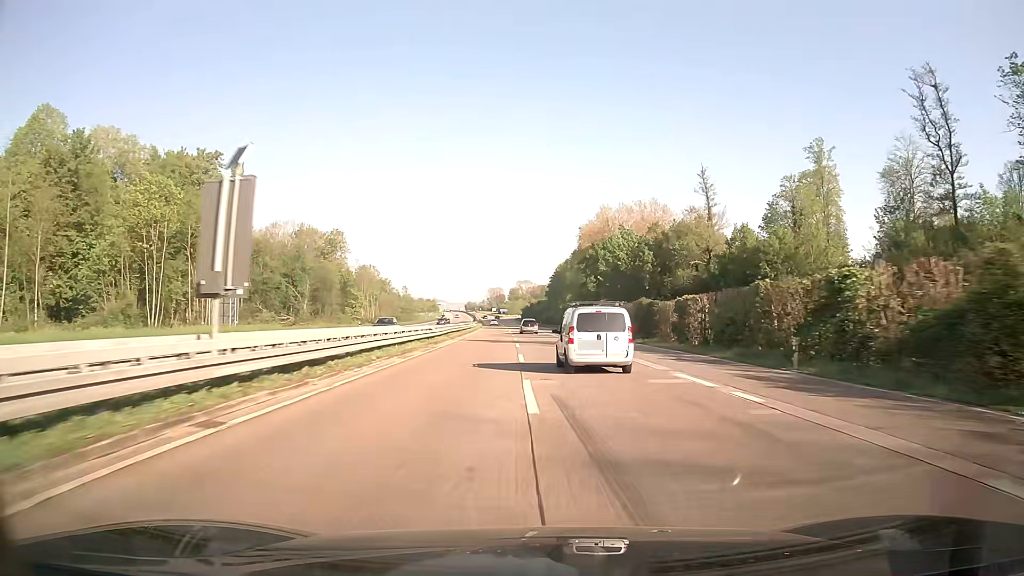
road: trunk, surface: asphalt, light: Day
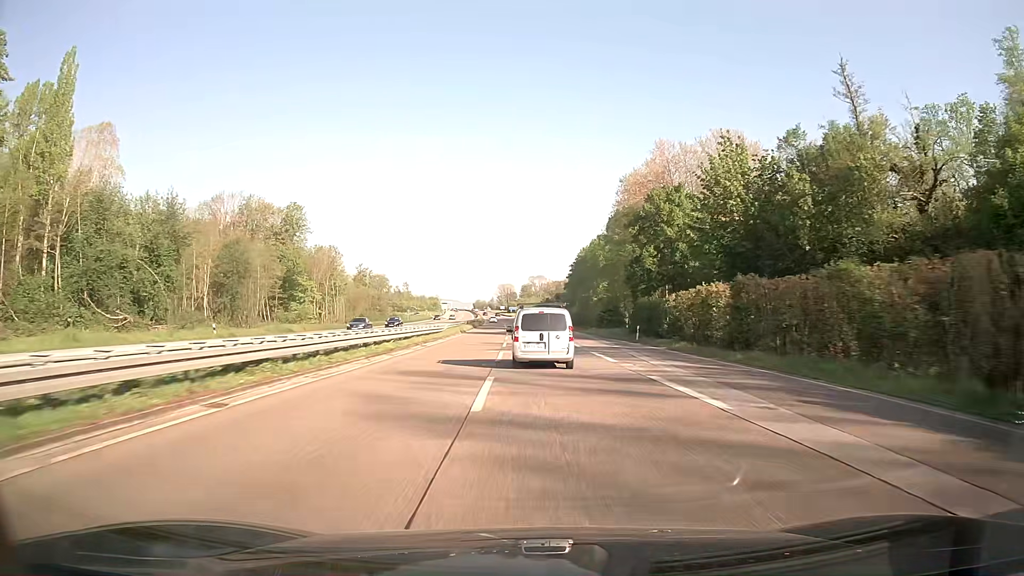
(-0.5, +48.5) m; -1°
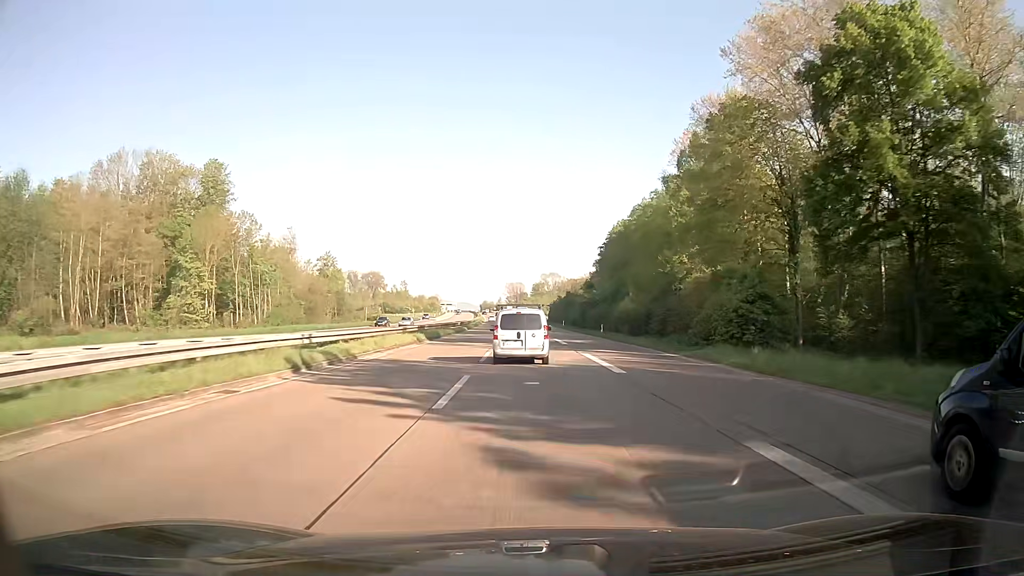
(-0.6, +48.5) m; -1°
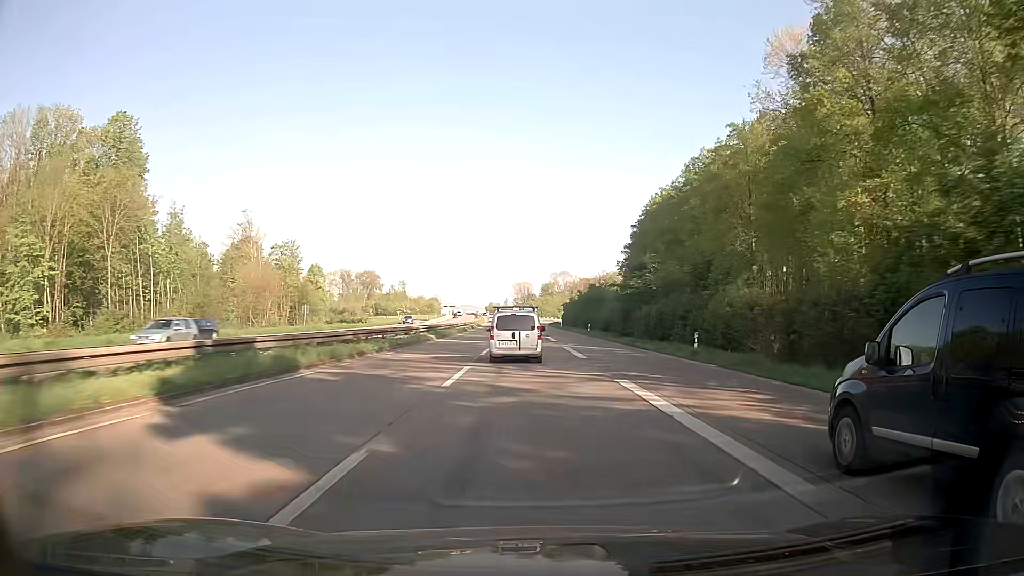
(-0.2, +32.4) m; -1°
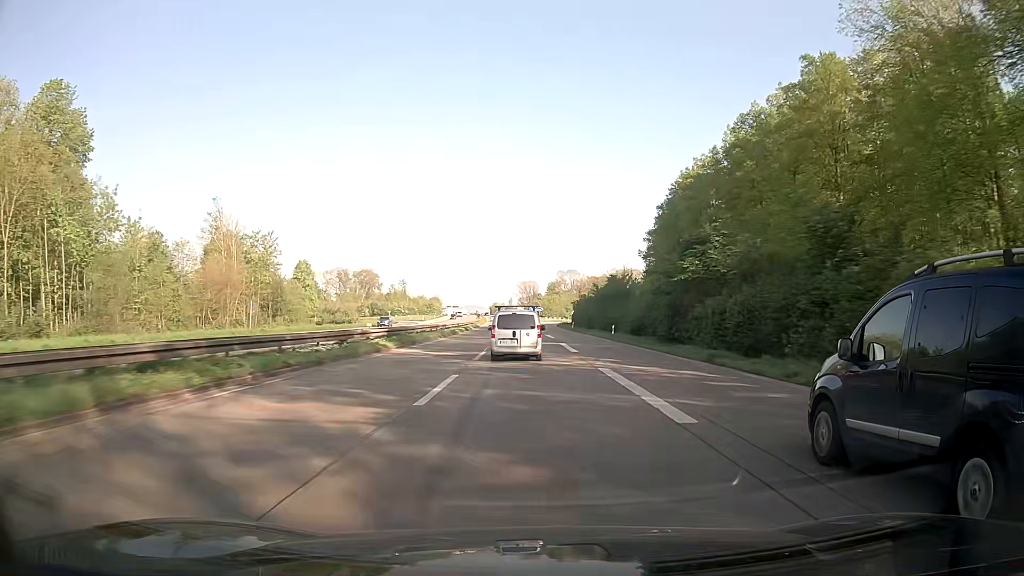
(-0.1, +16.2) m; 0°
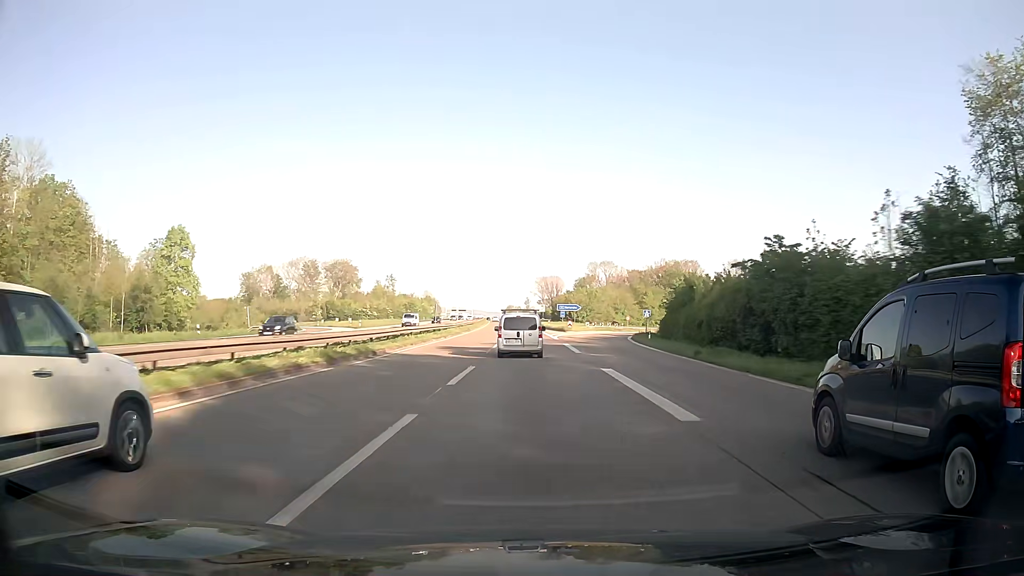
(-1.3, +80.3) m; -2°
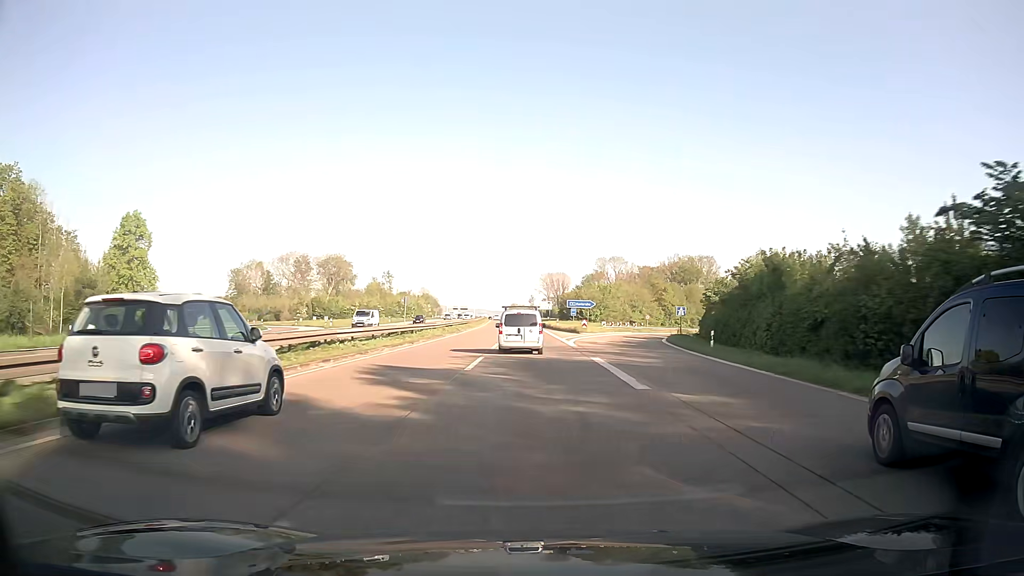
(-0.1, +15.9) m; 0°
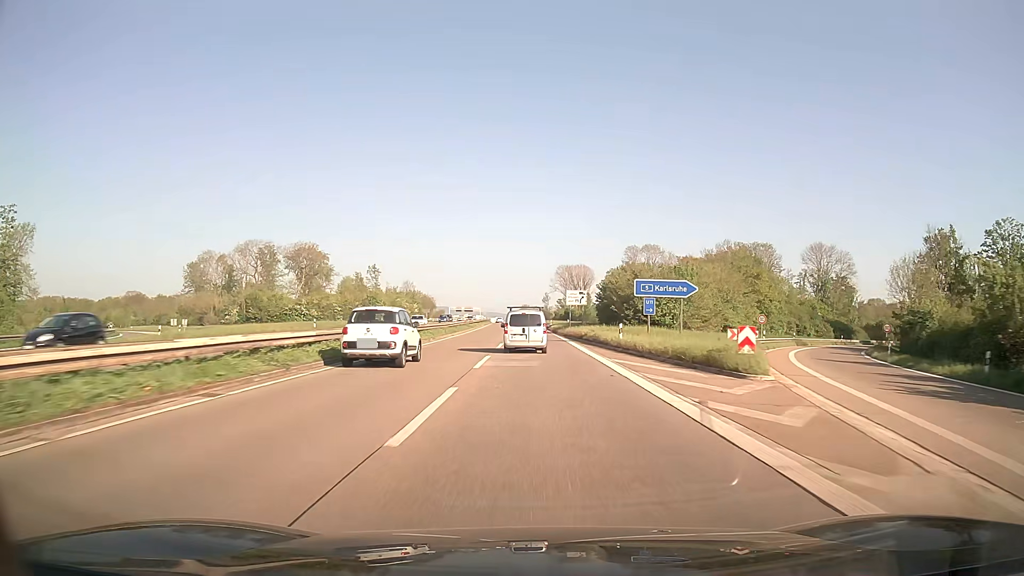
(-0.5, +47.4) m; -1°
(0, +10) (0, +20) (0, +30) (0, +40) (0, +50) (-1, +60) (-1, +70) (-1, +80) (-1, +90) (-1, +100) m
